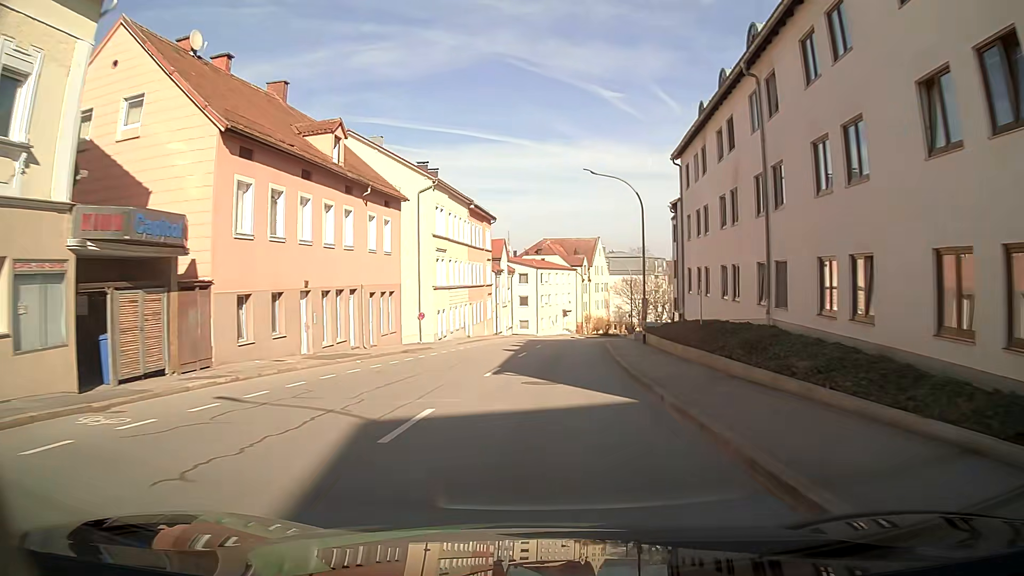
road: tertiary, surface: asphalt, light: Day
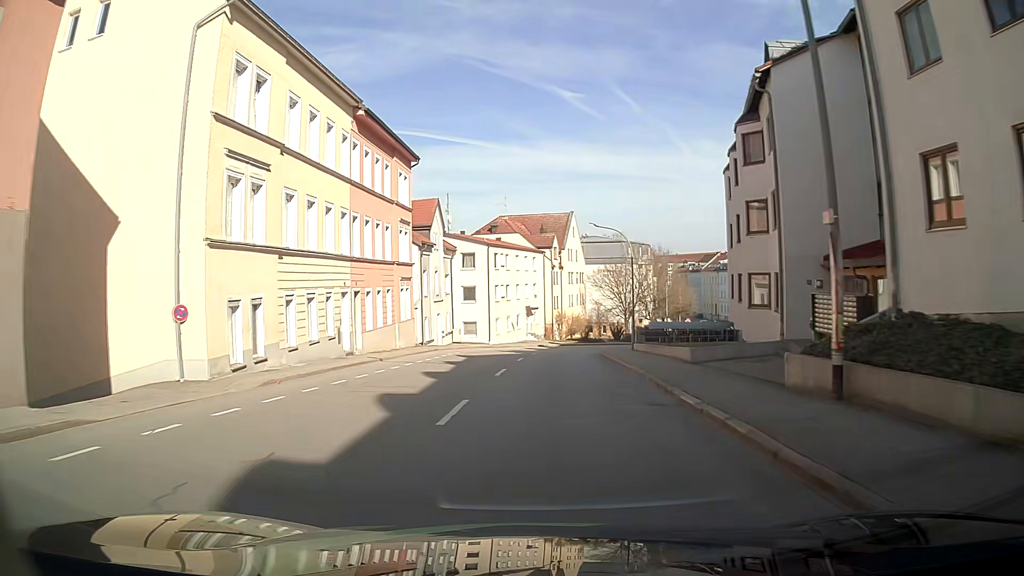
(+1.0, +25.5) m; +4°
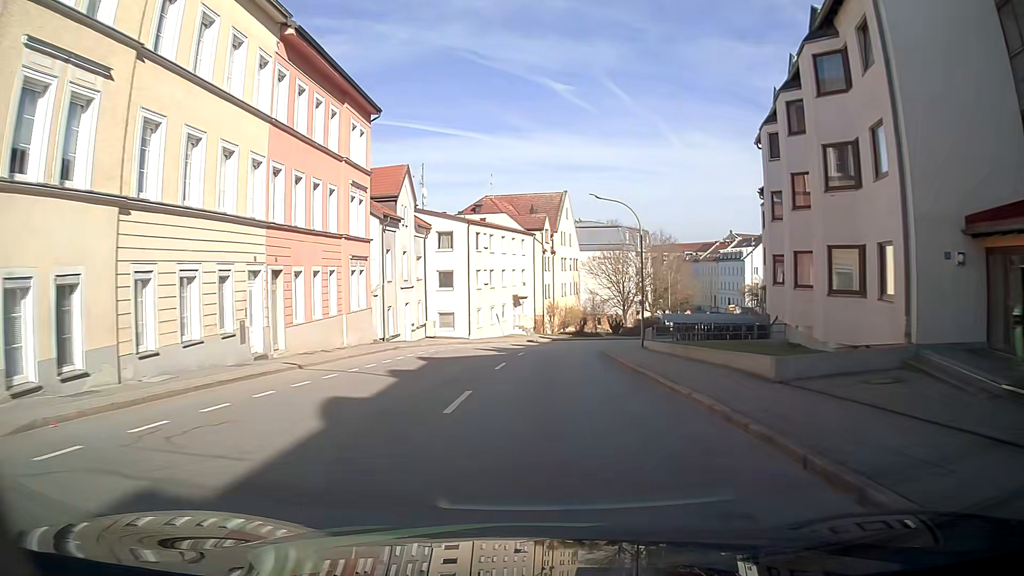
(+0.1, +8.3) m; +1°
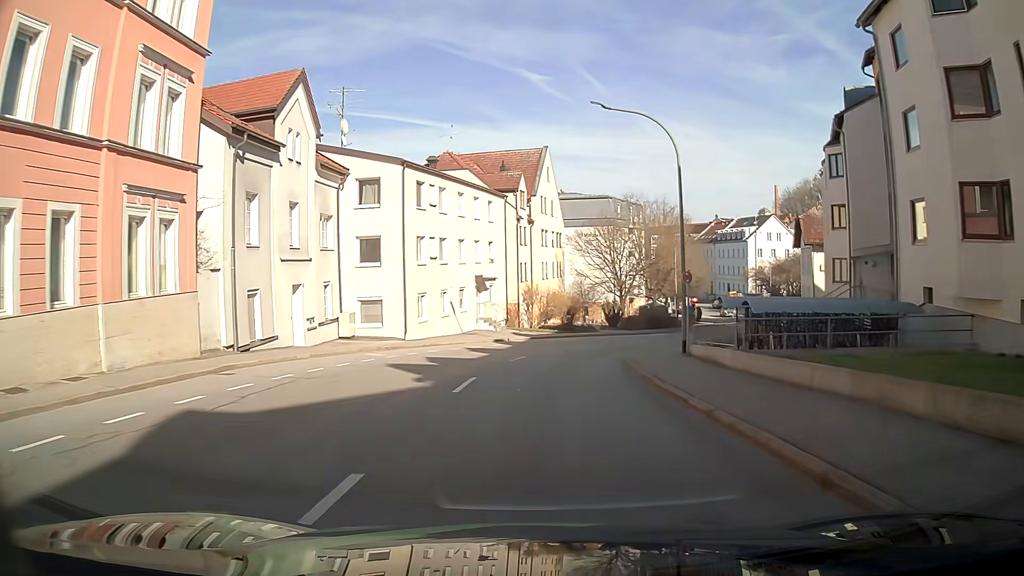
(+0.3, +15.7) m; +2°
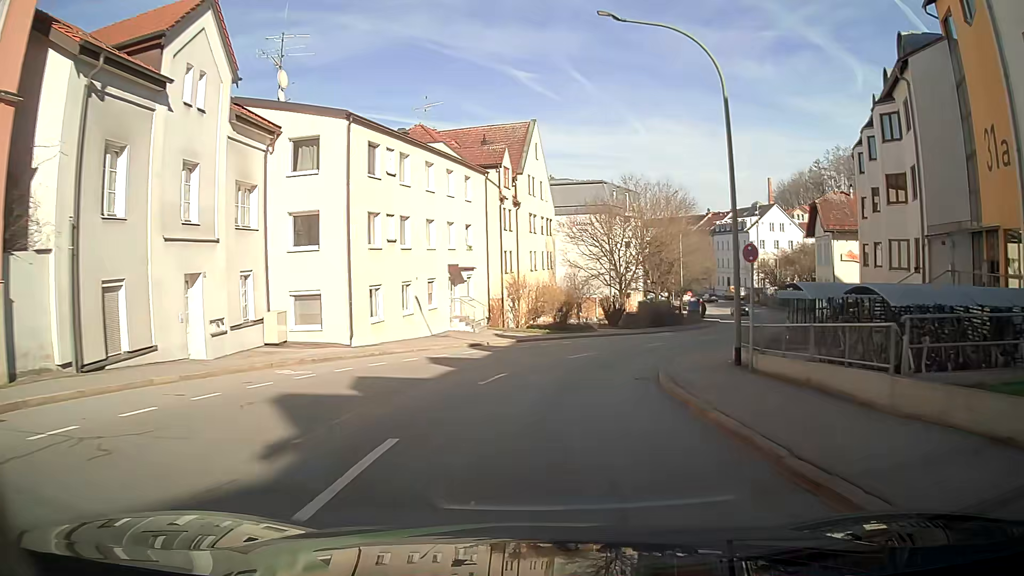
(0.0, +7.3) m; +1°
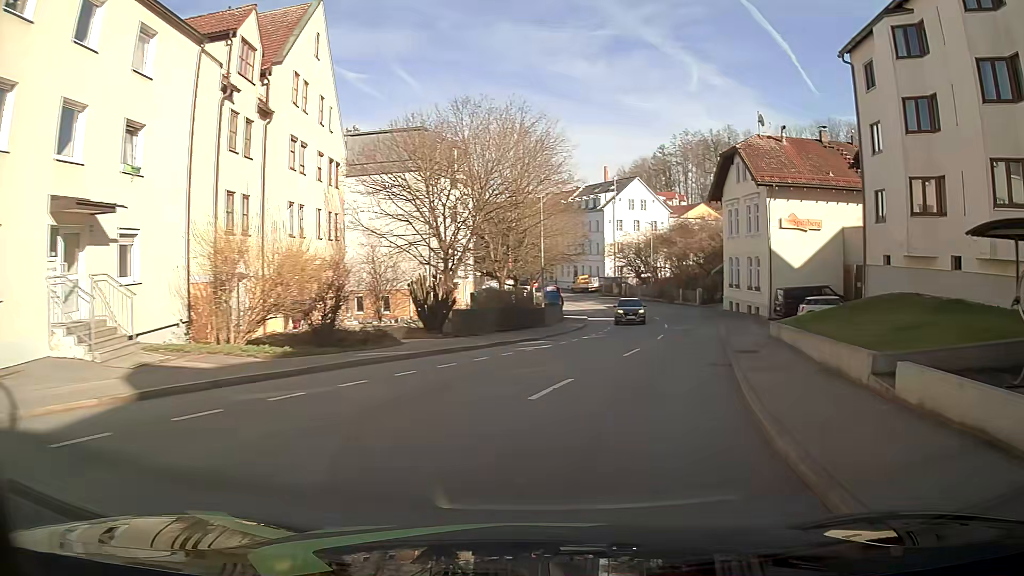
(+1.8, +20.6) m; +14°
